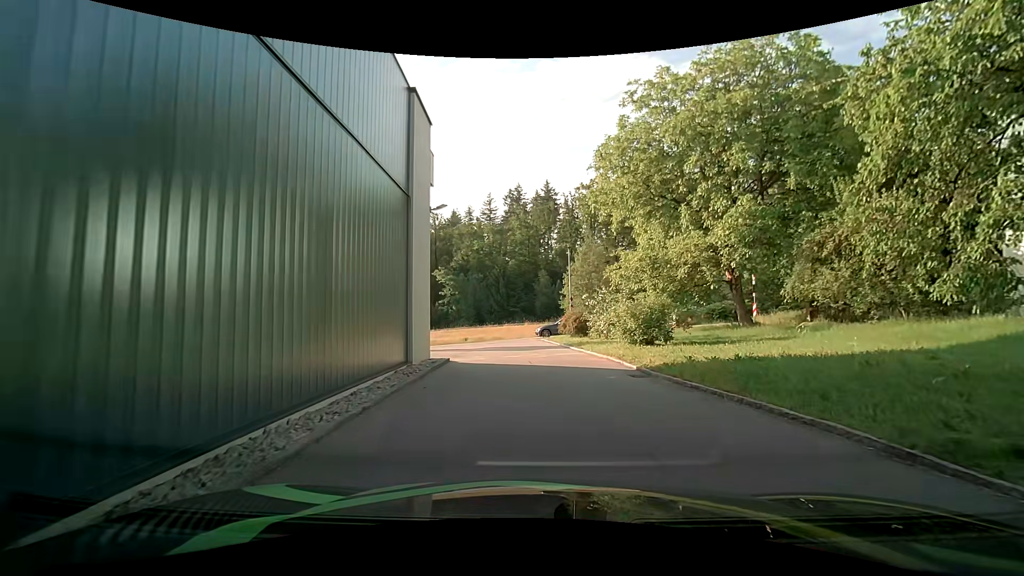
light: Day
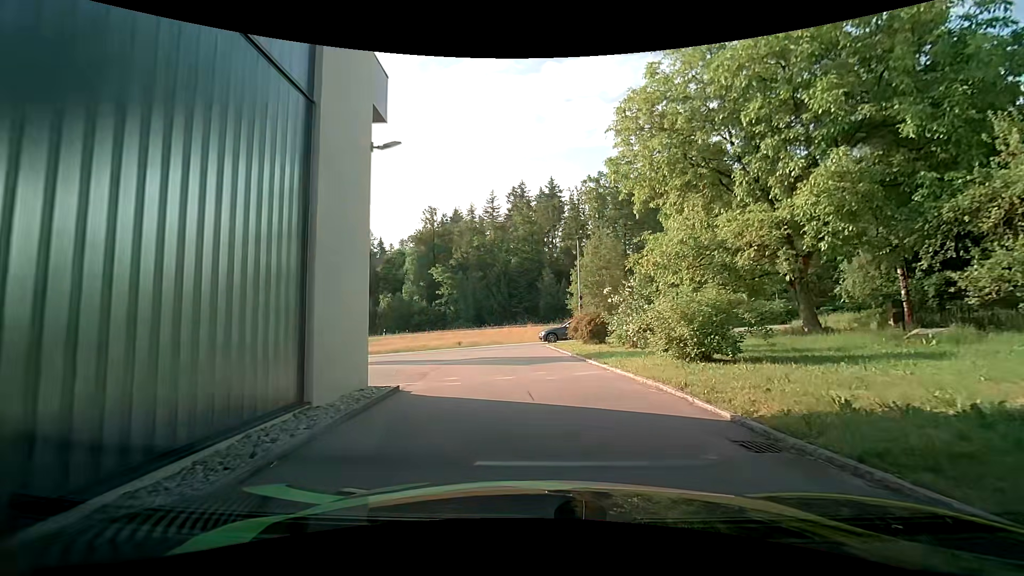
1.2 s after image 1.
(0.0, +6.0) m; 0°
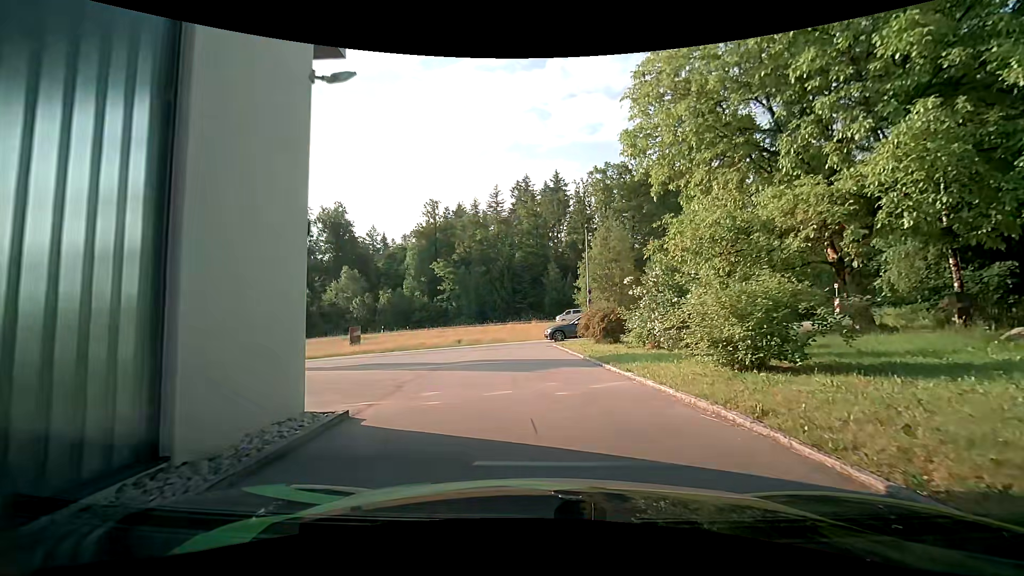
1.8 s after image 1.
(0.0, +2.8) m; 0°
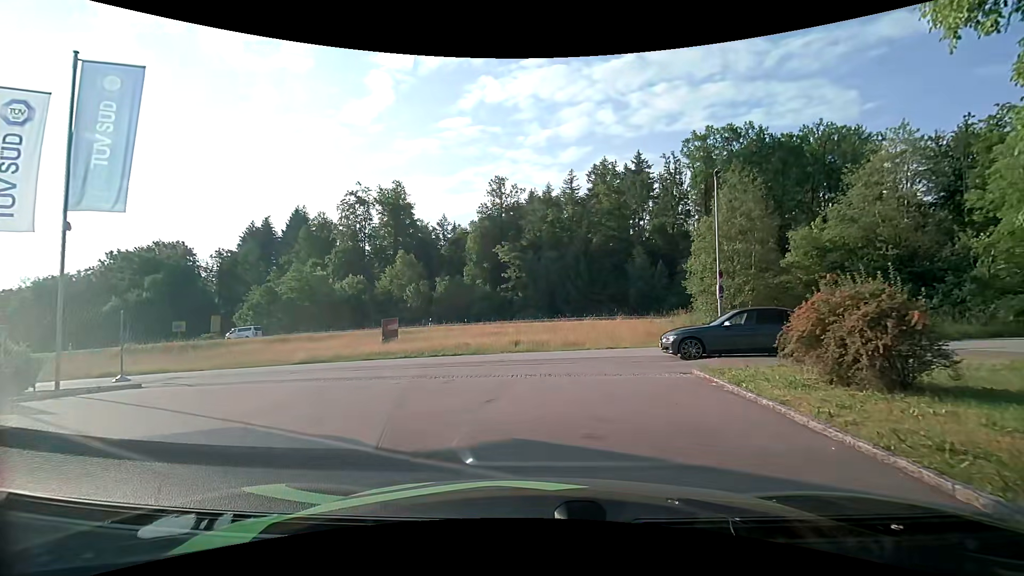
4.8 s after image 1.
(-0.7, +12.0) m; -9°
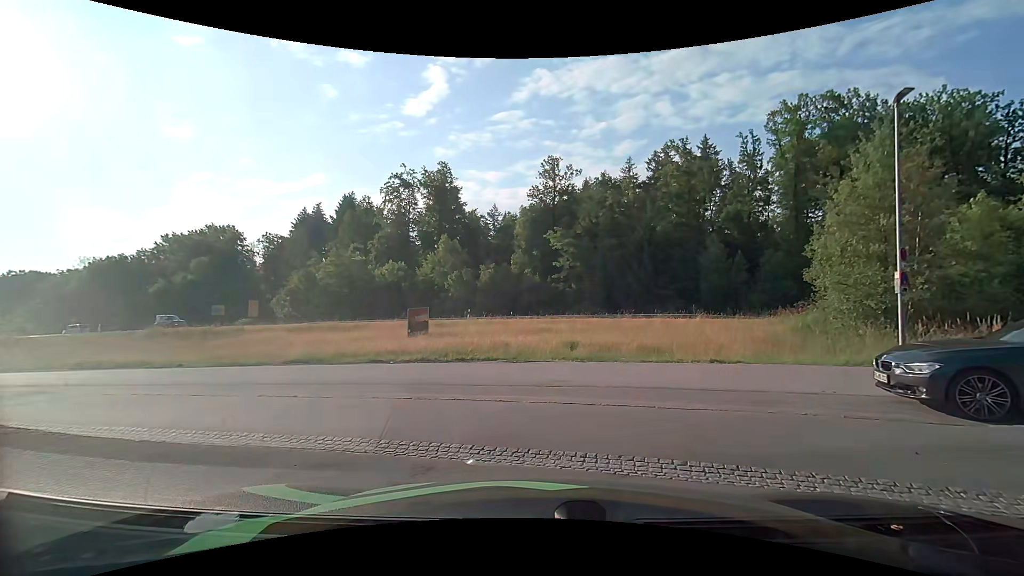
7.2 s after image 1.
(-0.3, +7.0) m; -5°
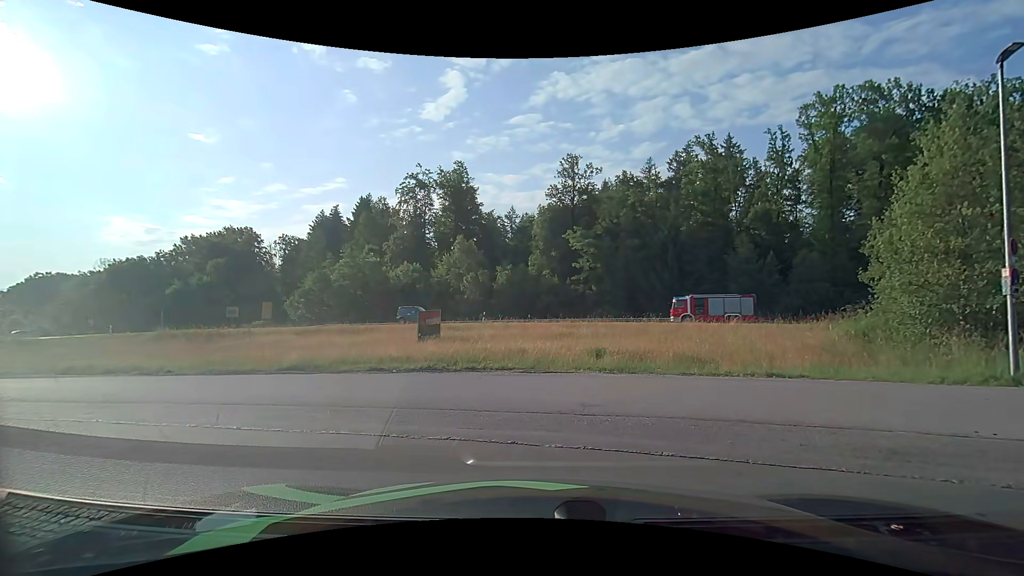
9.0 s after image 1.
(-0.1, +2.2) m; -3°
